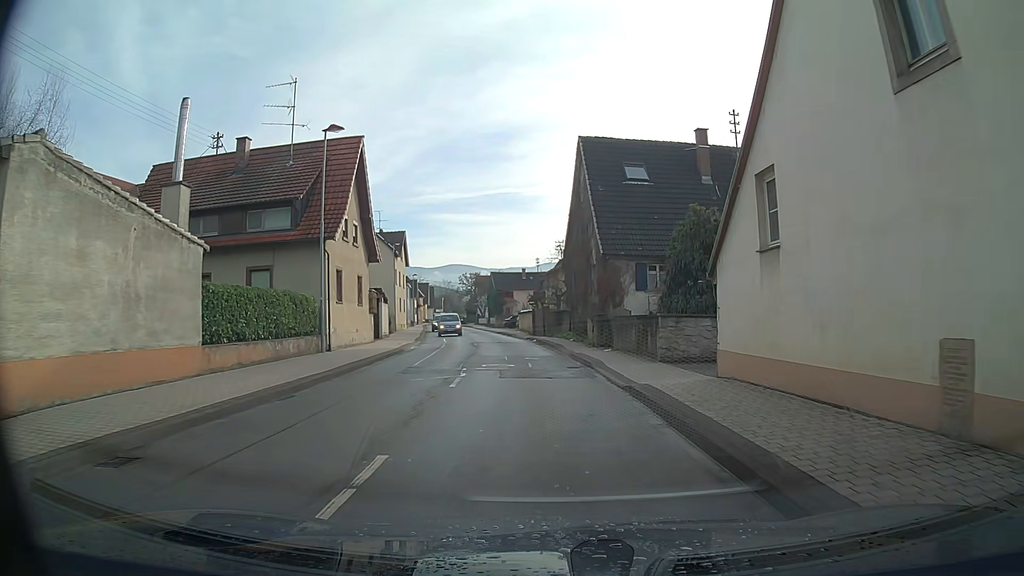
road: secondary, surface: asphalt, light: Day
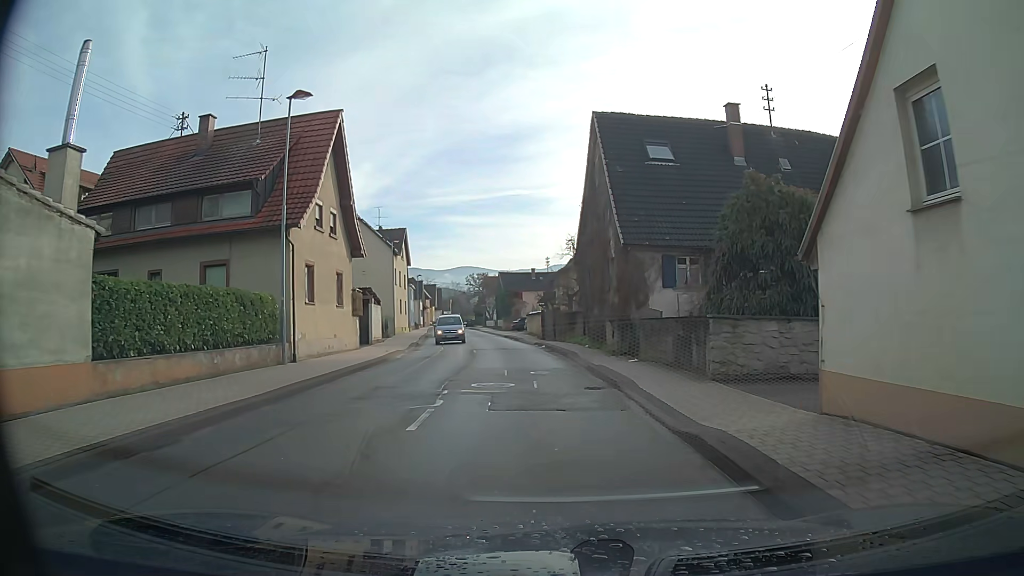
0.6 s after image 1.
(0.0, +4.5) m; -1°
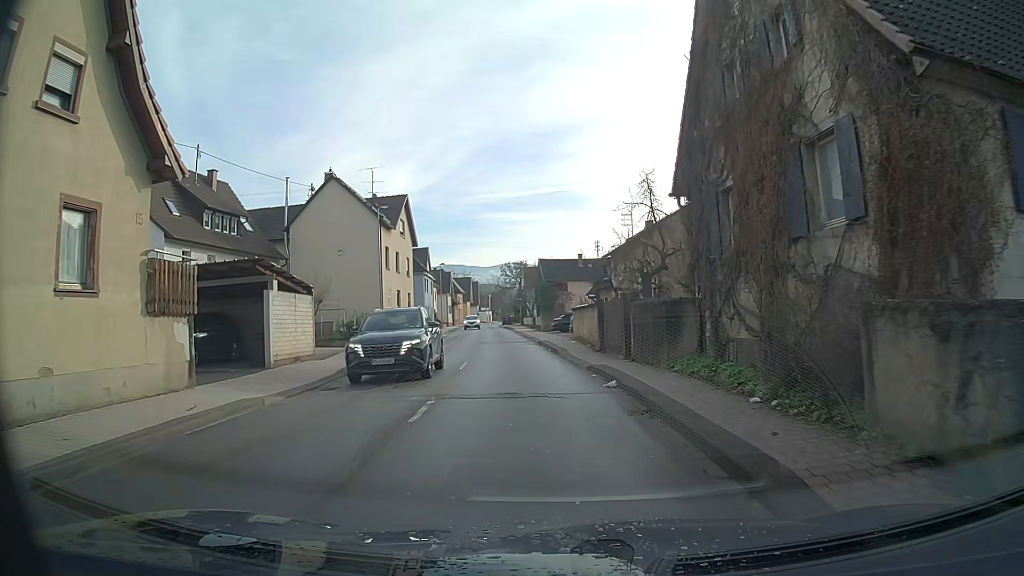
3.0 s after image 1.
(-0.6, +17.9) m; -4°
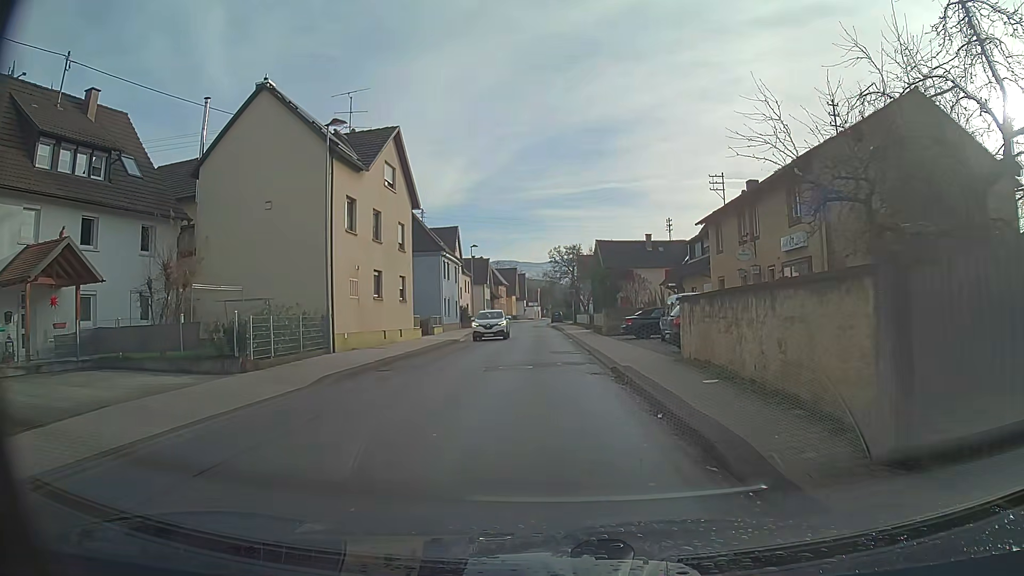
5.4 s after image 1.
(-0.9, +17.8) m; -5°
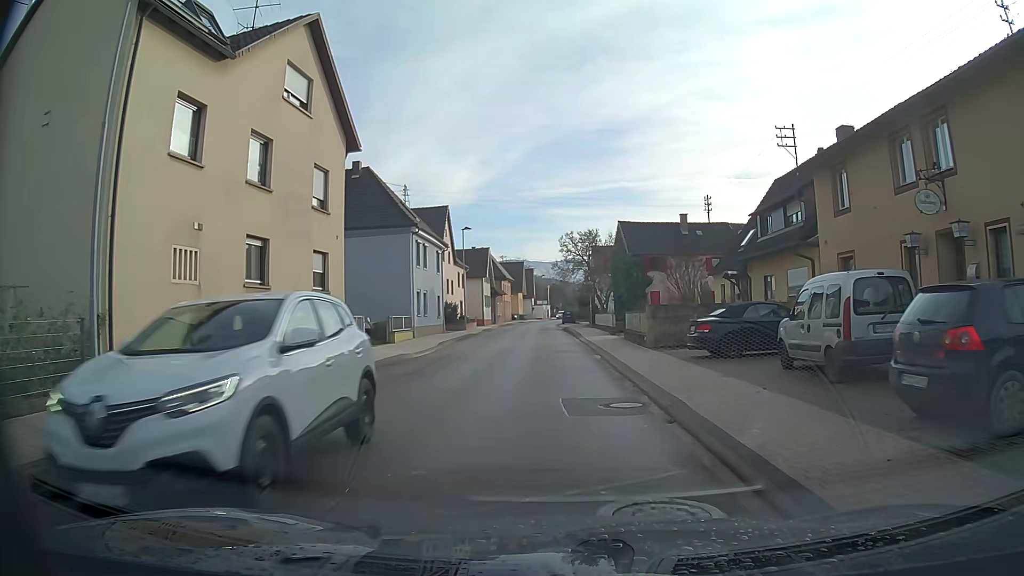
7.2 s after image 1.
(-0.1, +13.4) m; 0°
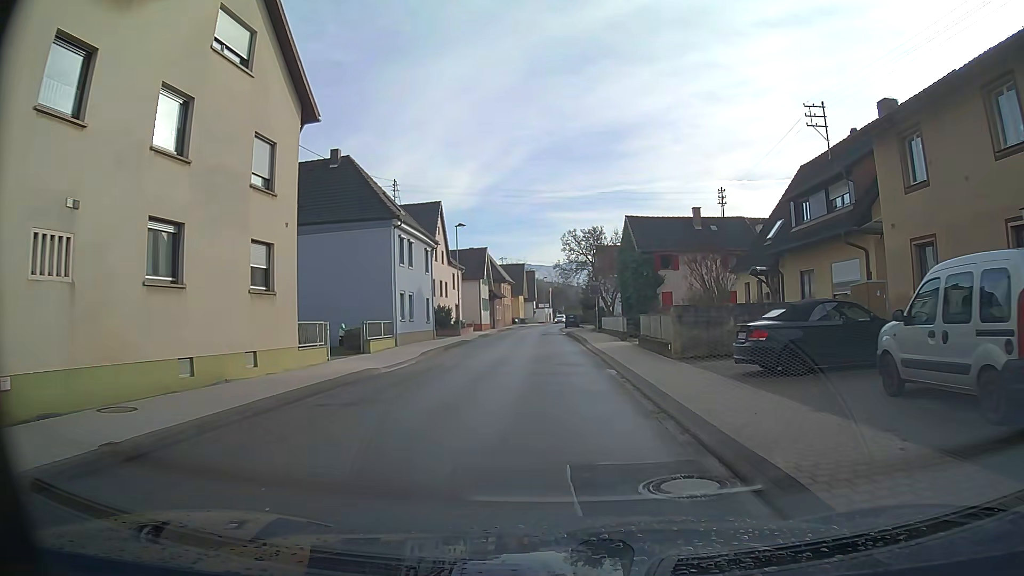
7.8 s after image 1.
(0.0, +4.5) m; 0°
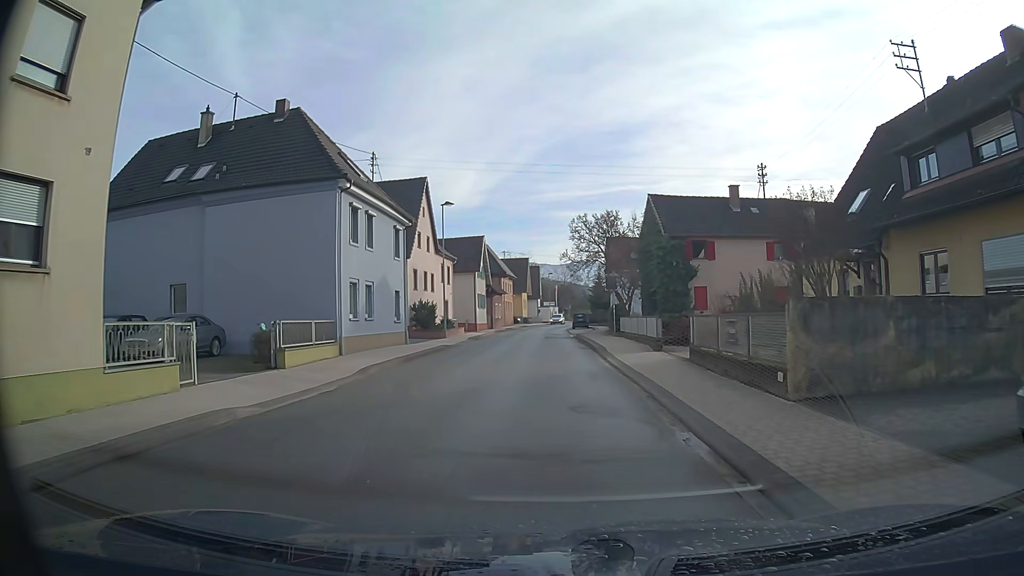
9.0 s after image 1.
(0.0, +8.9) m; -1°
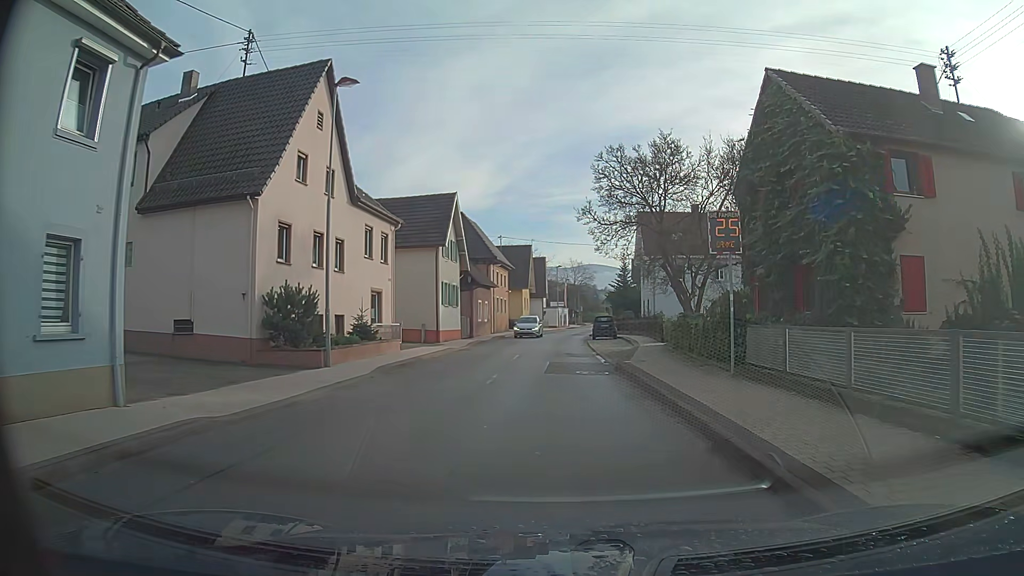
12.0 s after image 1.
(-0.1, +22.4) m; -1°
